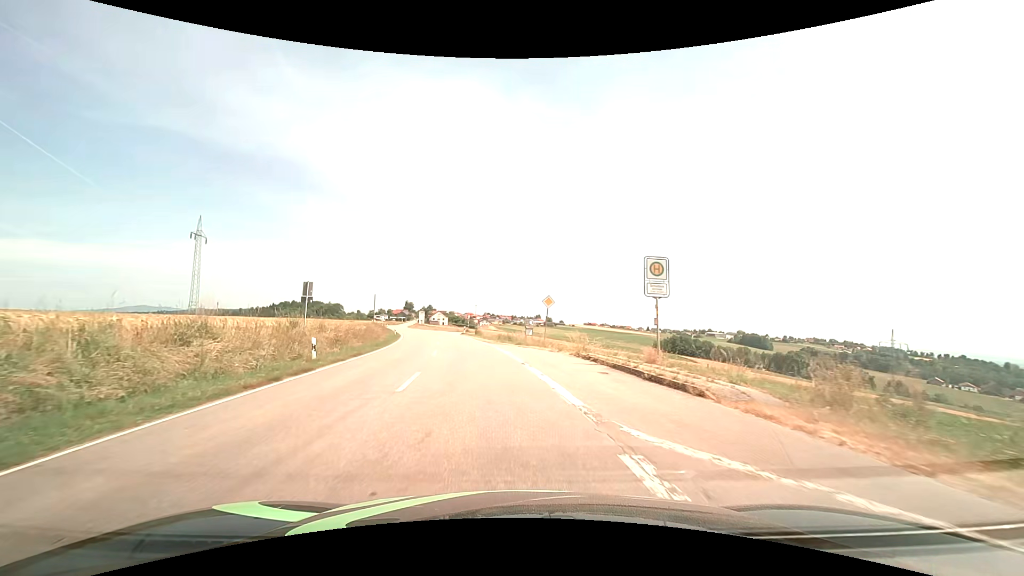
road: tertiary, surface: asphalt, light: Day
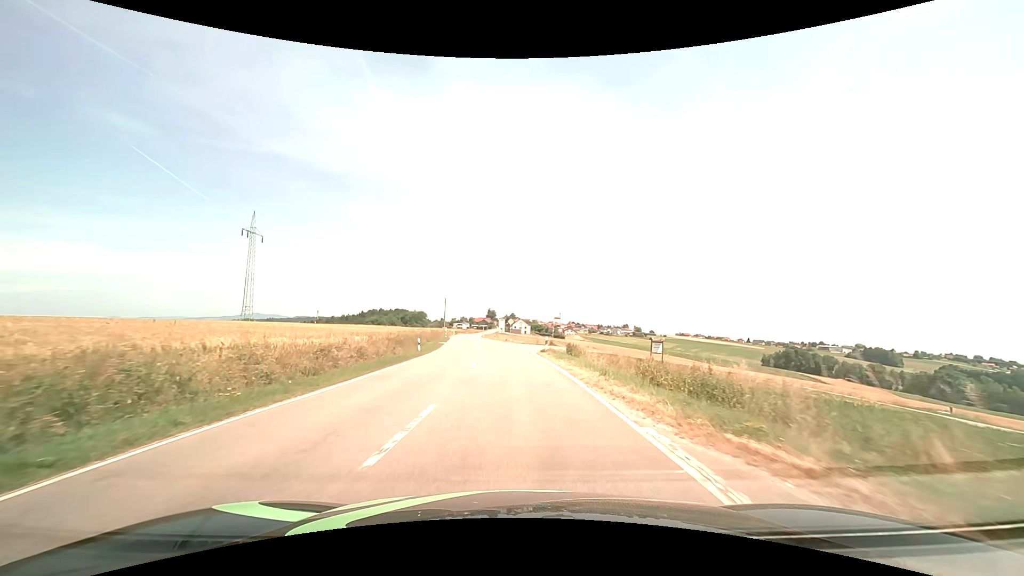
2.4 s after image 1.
(-2.8, +29.1) m; -10°
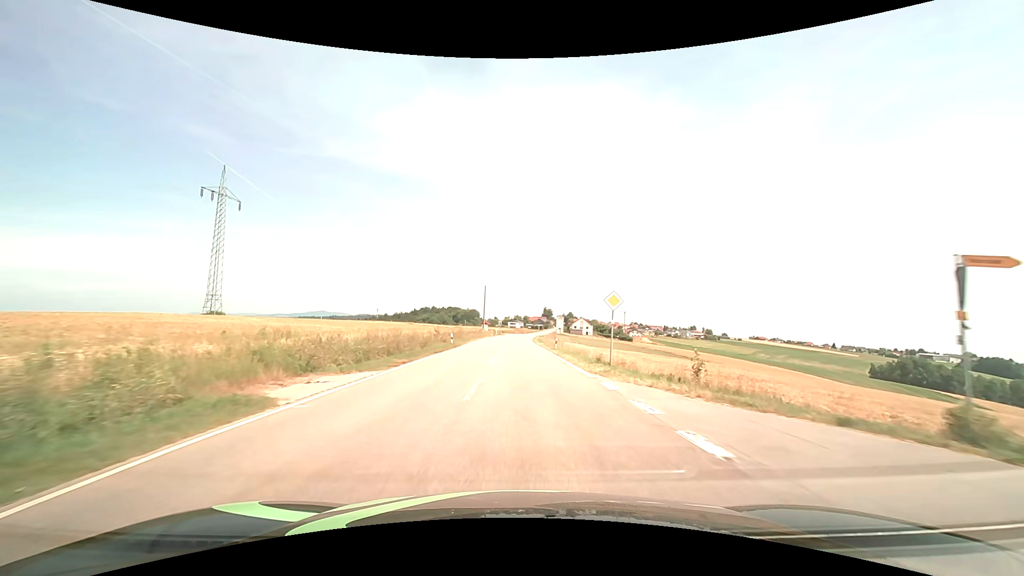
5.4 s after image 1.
(-2.3, +44.8) m; -6°
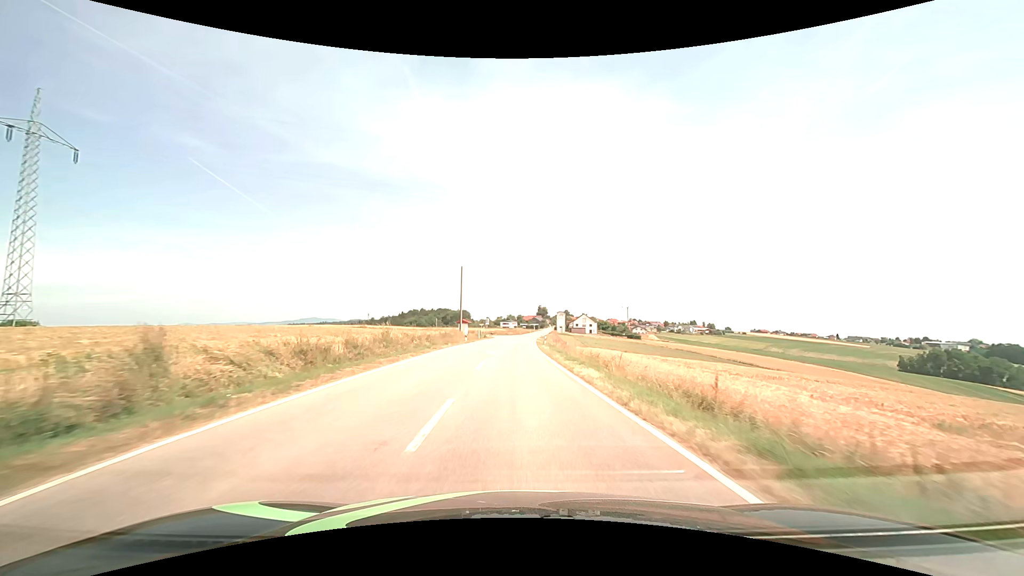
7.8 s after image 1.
(0.0, +38.3) m; +1°
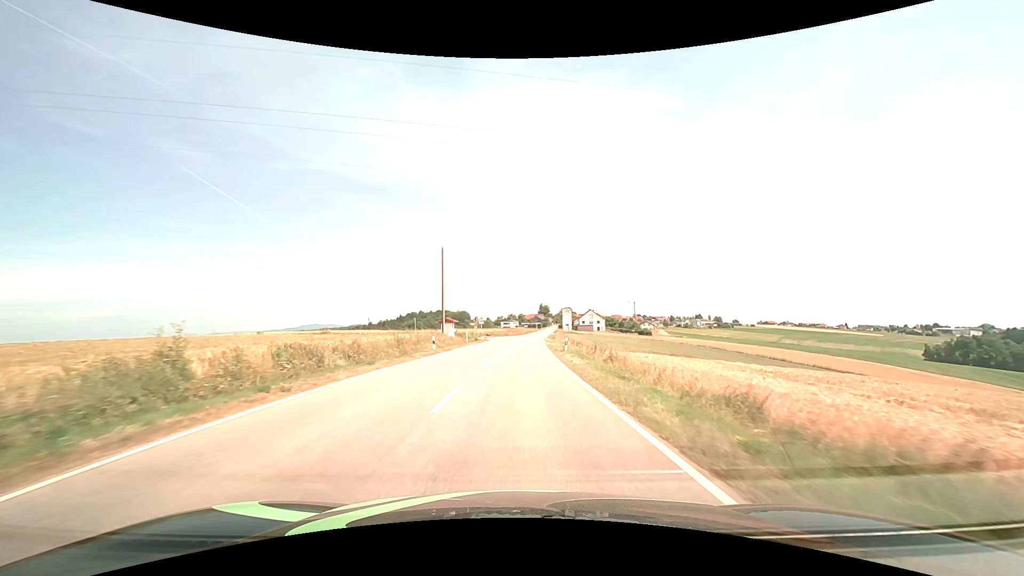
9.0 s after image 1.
(-0.1, +20.4) m; 0°
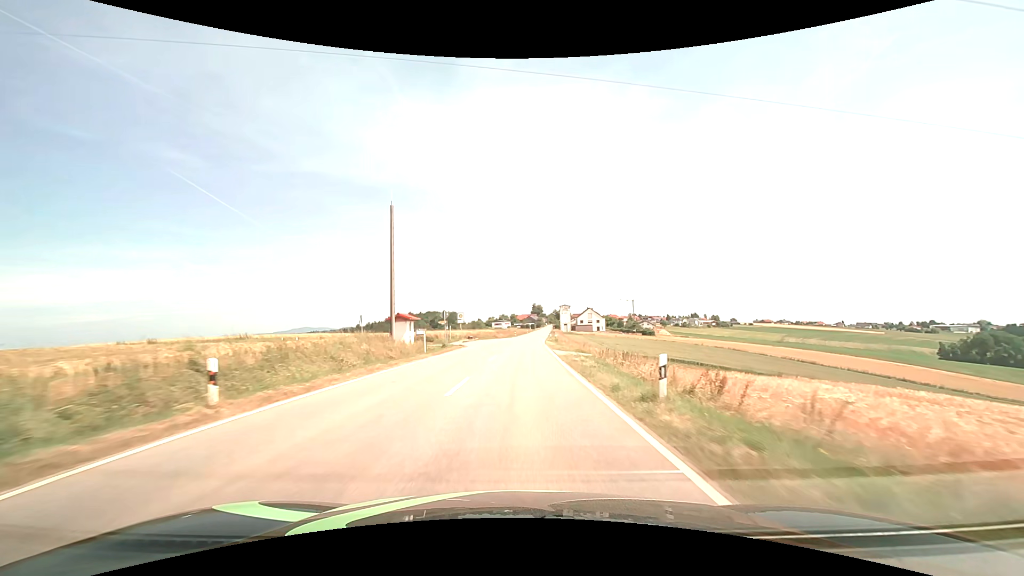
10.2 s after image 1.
(+0.1, +21.6) m; +1°
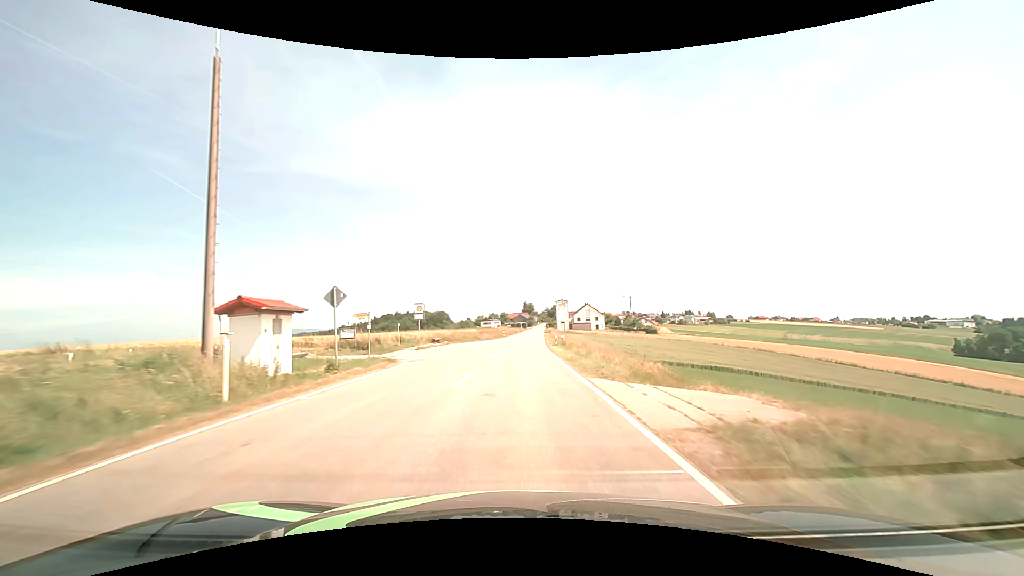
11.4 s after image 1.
(+0.3, +22.4) m; +1°
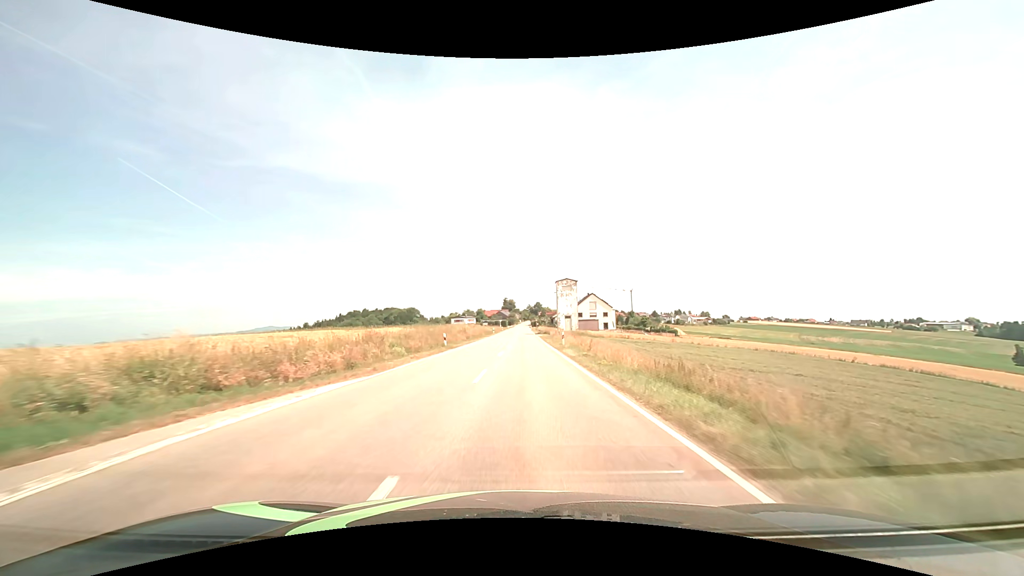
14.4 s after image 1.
(+0.8, +57.6) m; +2°
(0, +10) (0, +20) (0, +30) (+1, +40) (+1, +50) (+1, +60) (+1, +70) (+1, +80) (+1, +90) (+1, +100) m
